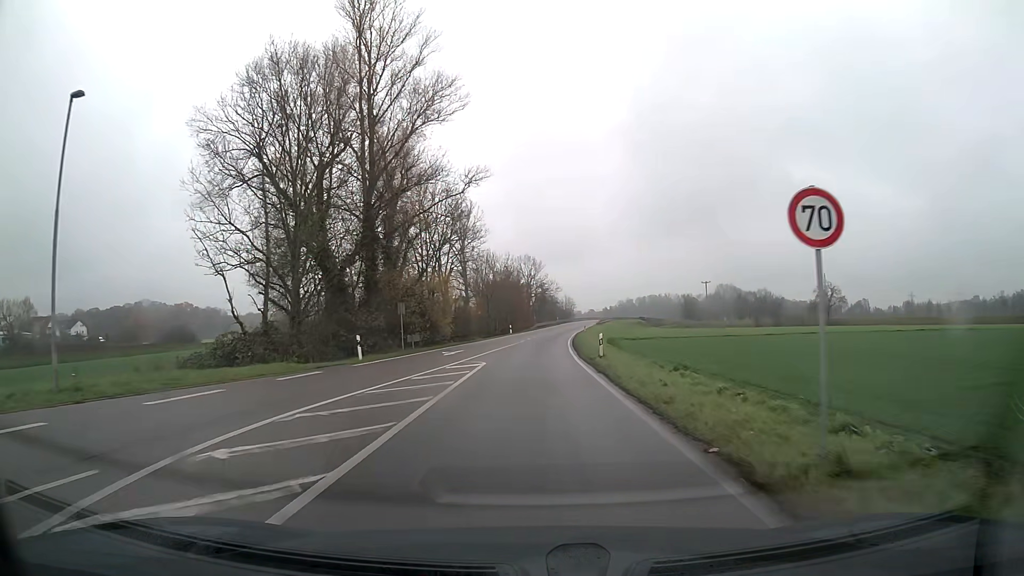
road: secondary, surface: asphalt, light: Day
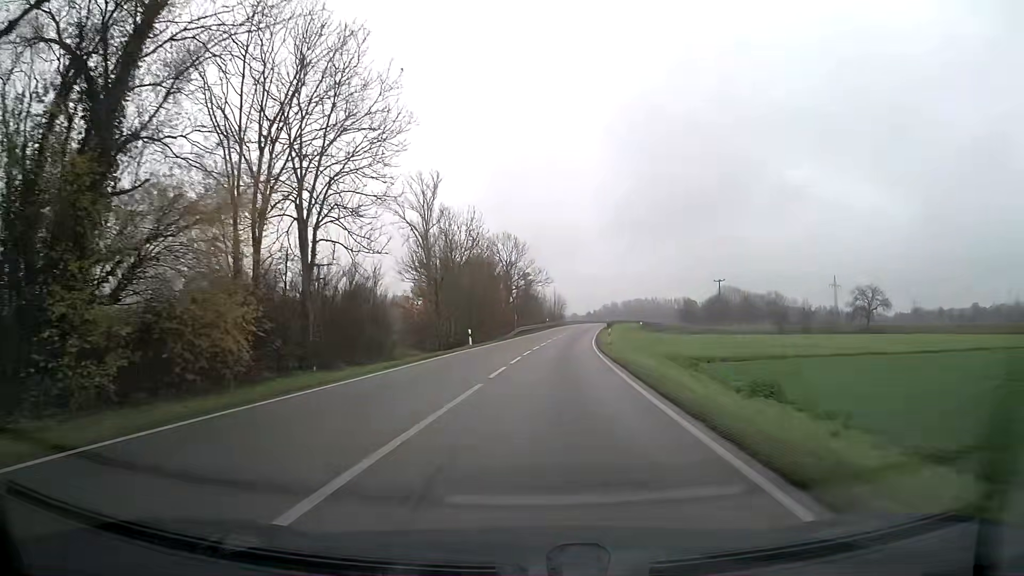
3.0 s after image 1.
(+0.5, +36.7) m; +3°
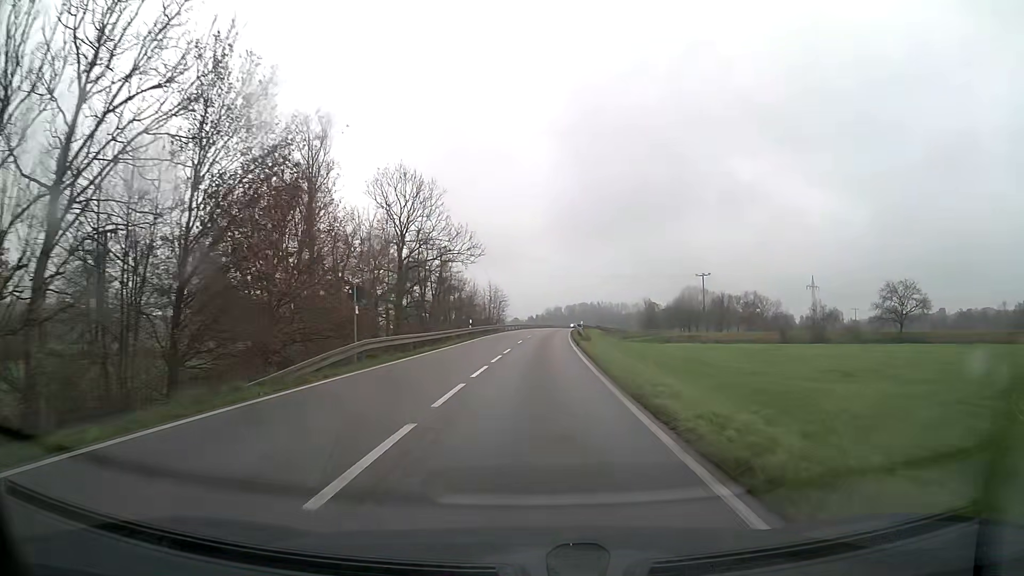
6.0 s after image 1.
(+1.7, +42.6) m; +4°
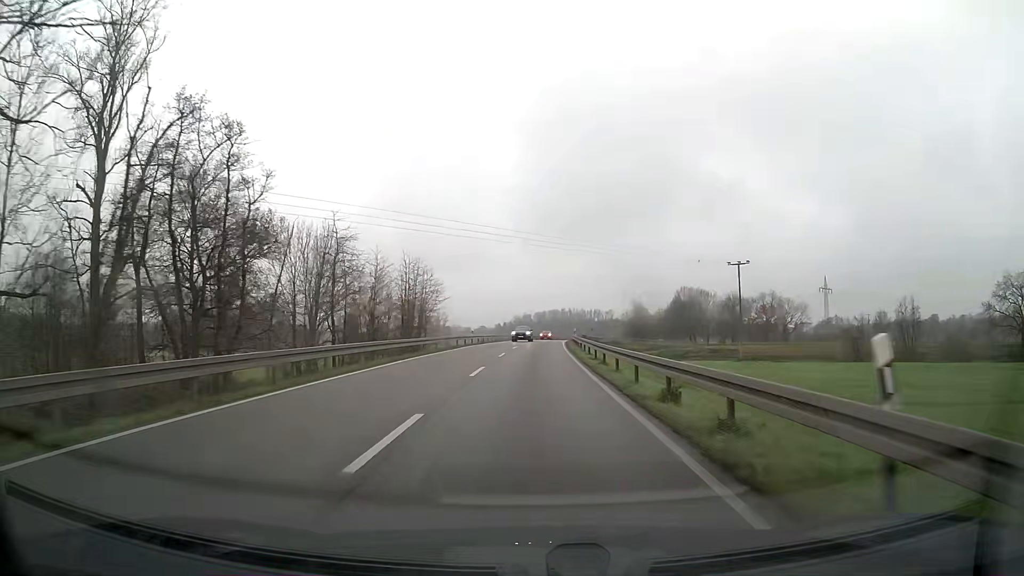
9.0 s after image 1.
(+1.1, +47.1) m; +3°
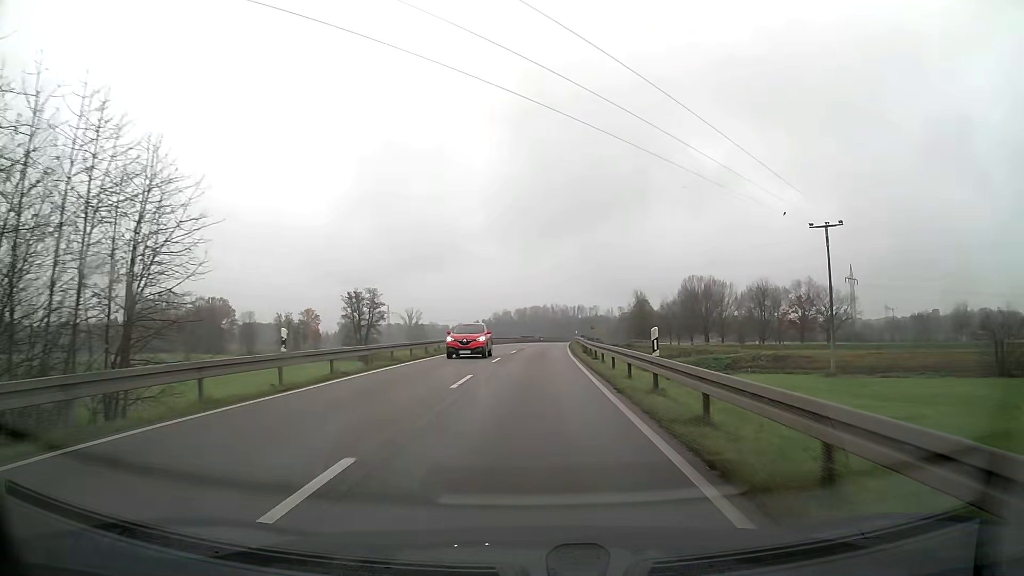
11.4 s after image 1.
(+0.5, +39.8) m; +1°
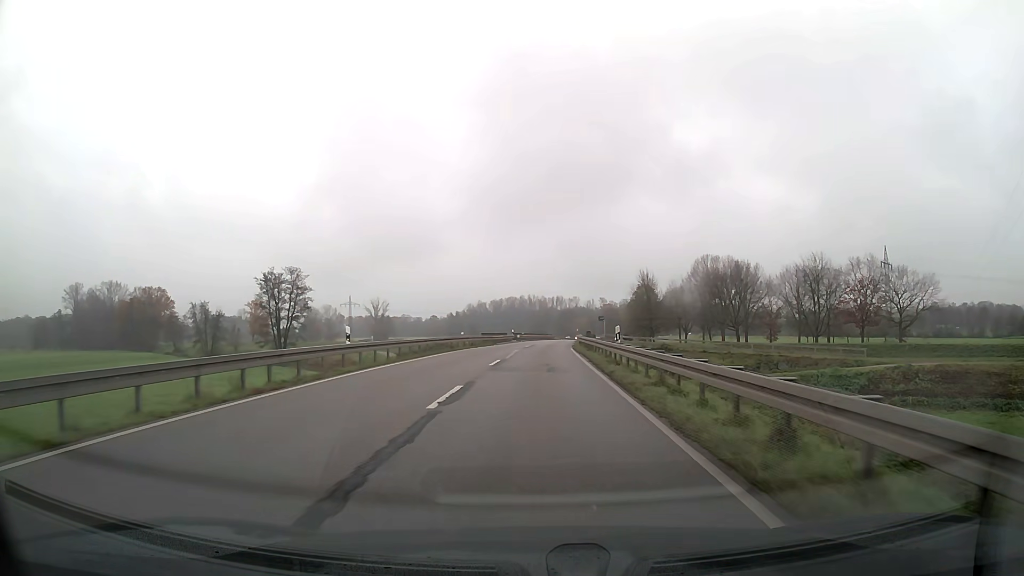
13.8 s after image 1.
(+0.7, +40.3) m; +2°
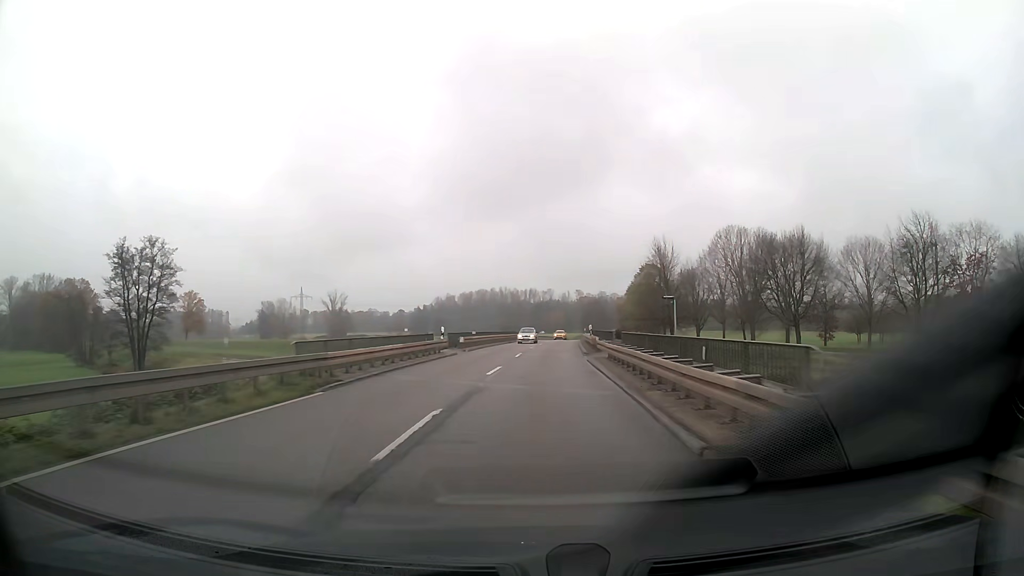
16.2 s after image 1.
(+0.8, +40.2) m; +2°
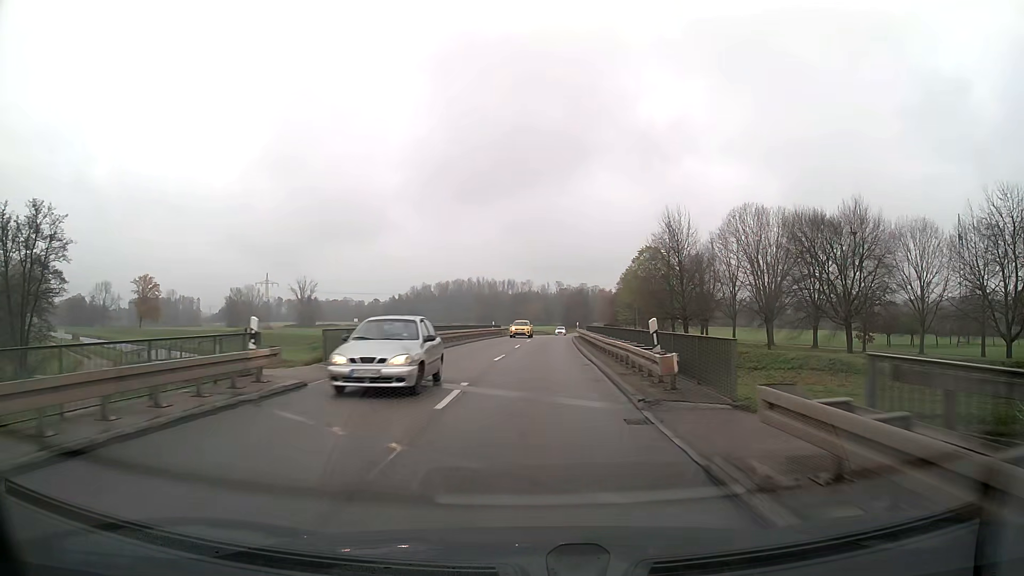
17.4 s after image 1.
(+0.3, +20.3) m; +2°
(0, +10) (0, +20) (+1, +30) (+1, +40) (+1, +50) (+2, +60) (+3, +70) (+4, +80) (+5, +90) (+6, +100) m
